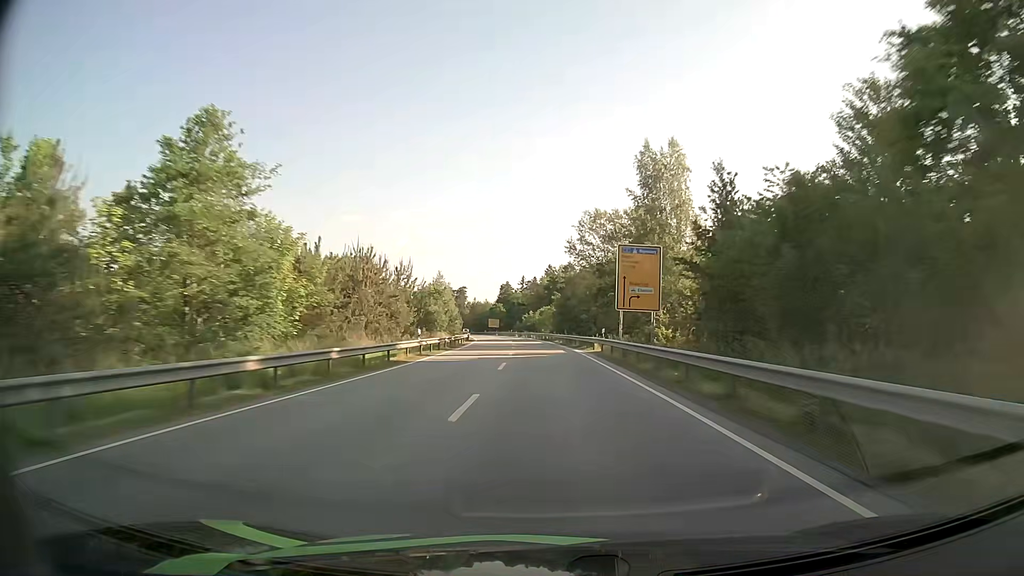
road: primary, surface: asphalt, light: Day
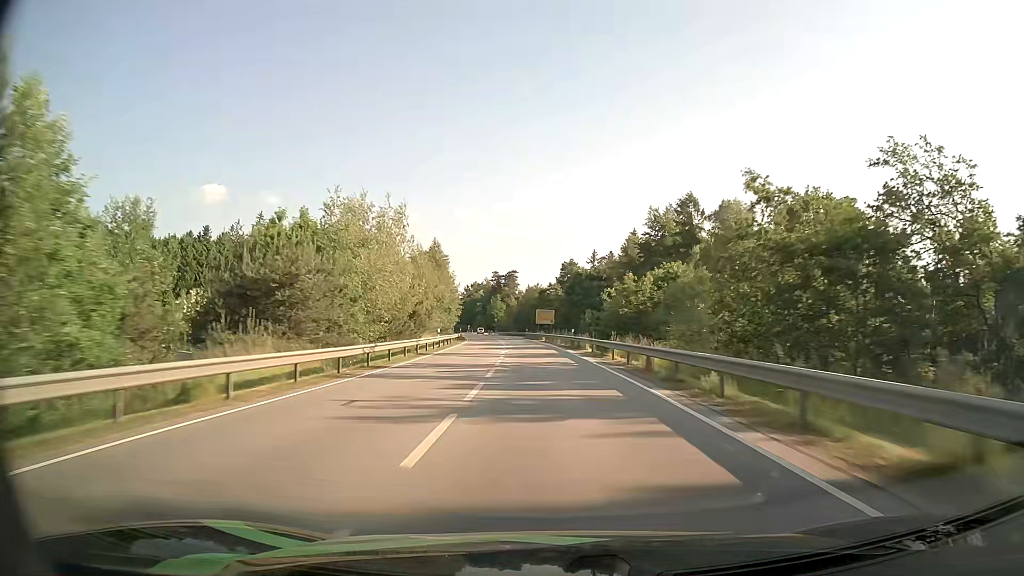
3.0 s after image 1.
(-4.3, +87.2) m; -6°
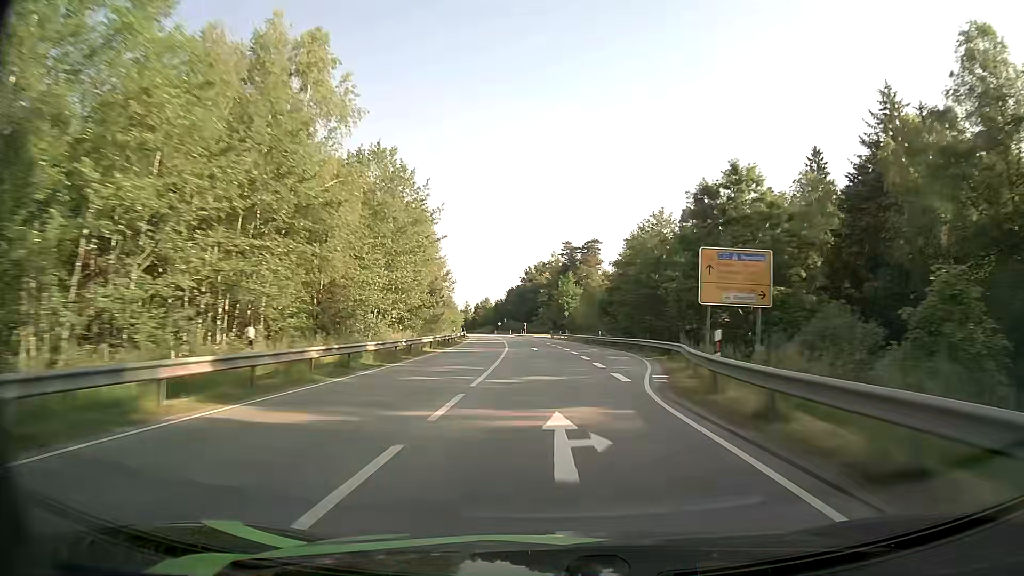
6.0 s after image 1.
(-4.9, +87.2) m; -7°
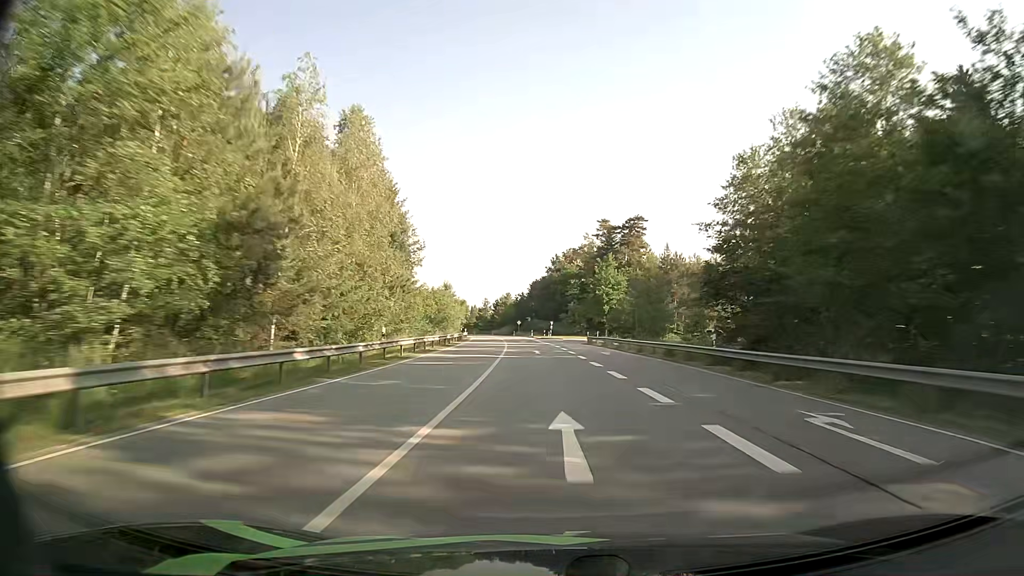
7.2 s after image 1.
(-0.7, +34.9) m; -2°
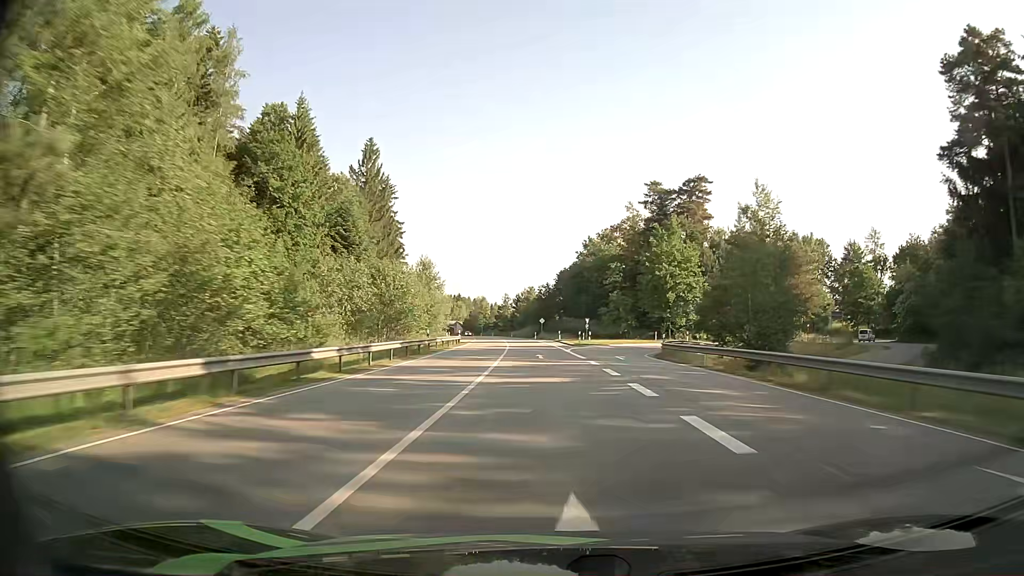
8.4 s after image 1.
(-0.9, +34.9) m; -3°
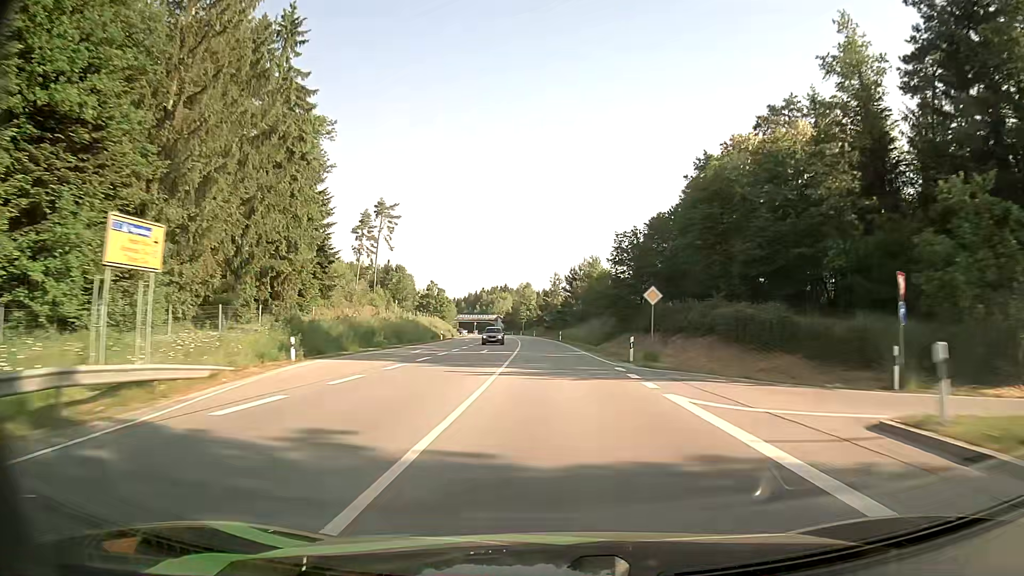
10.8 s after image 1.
(-2.6, +69.8) m; -4°
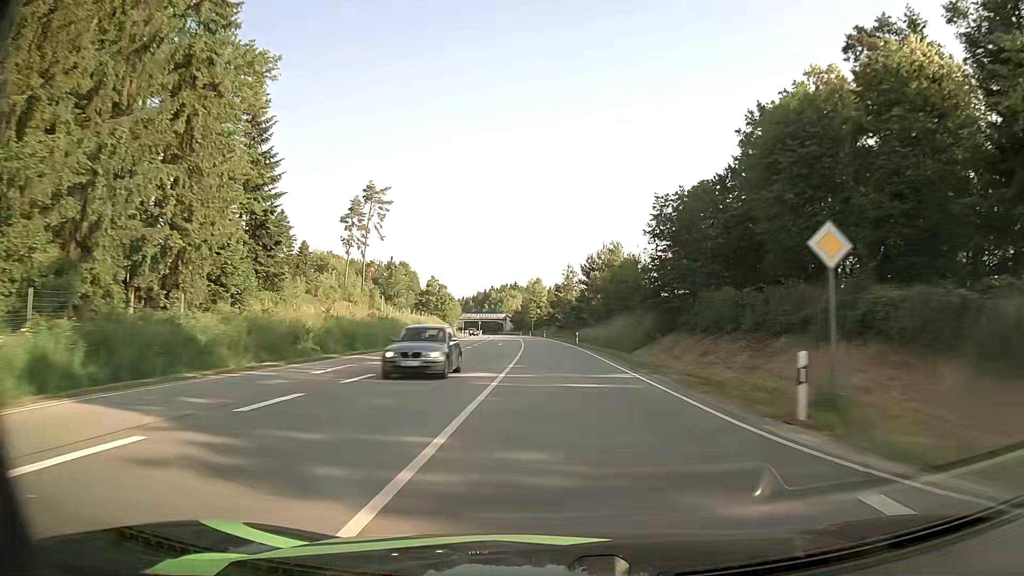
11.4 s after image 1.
(-0.2, +17.5) m; -1°
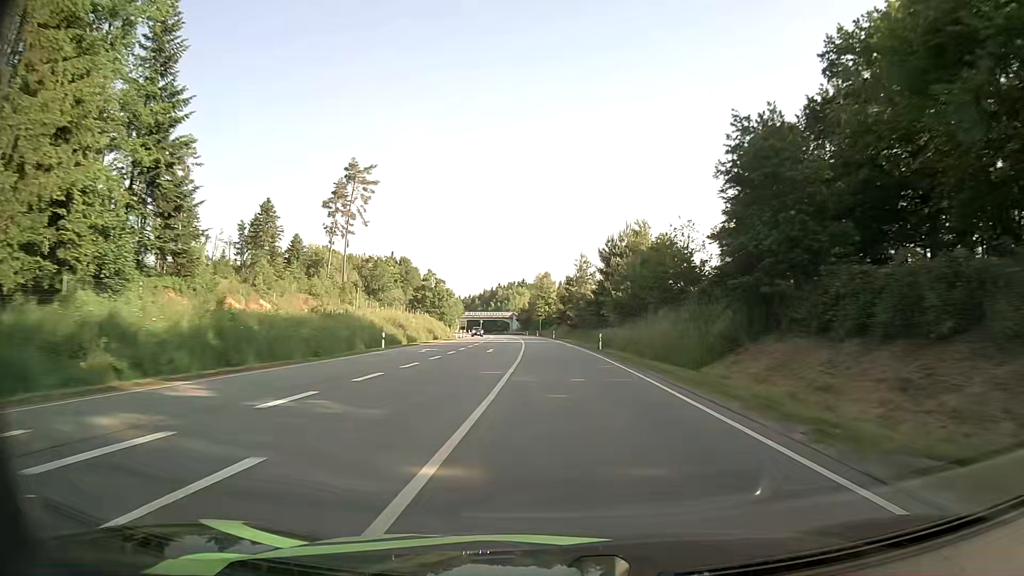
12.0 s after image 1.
(-0.1, +17.5) m; -1°
(0, +10) (0, +20) (0, +30) (0, +40) (-1, +50) (-1, +60) (-1, +70) (-2, +80) (-2, +90) (-3, +100) m
